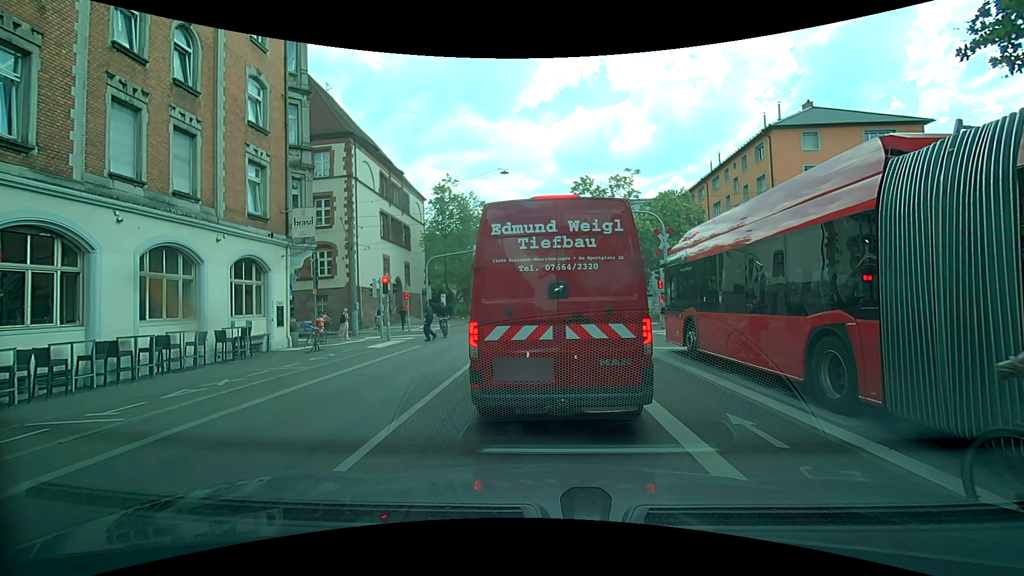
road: secondary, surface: asphalt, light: Day
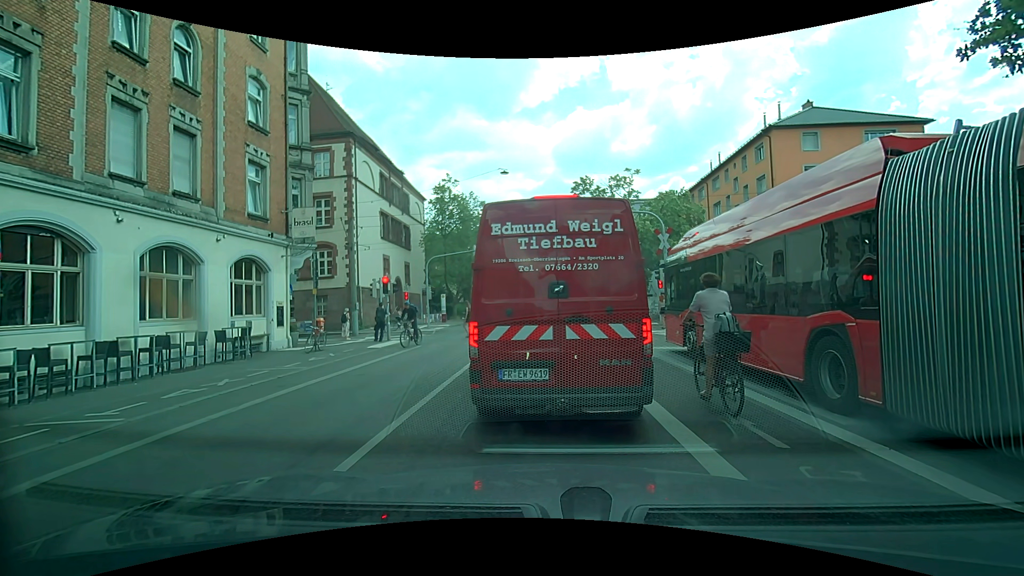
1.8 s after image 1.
(0.0, 0.0) m; 0°
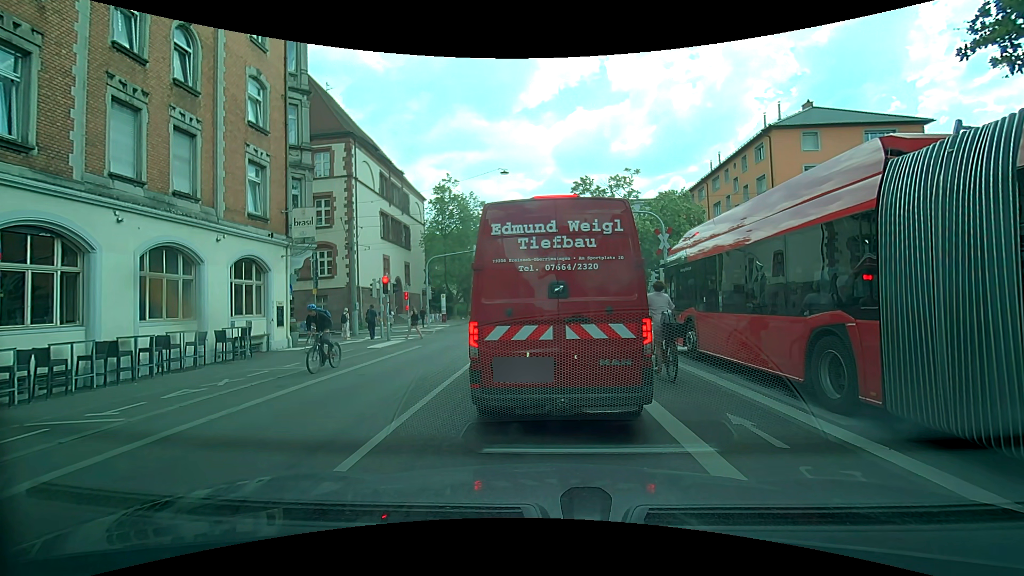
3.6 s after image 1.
(0.0, 0.0) m; 0°
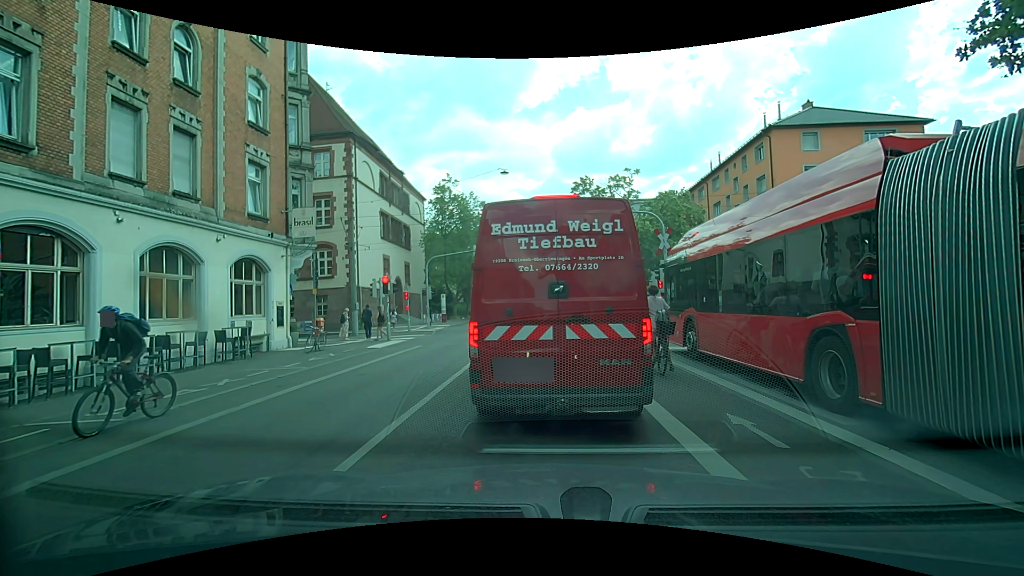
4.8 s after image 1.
(0.0, 0.0) m; 0°
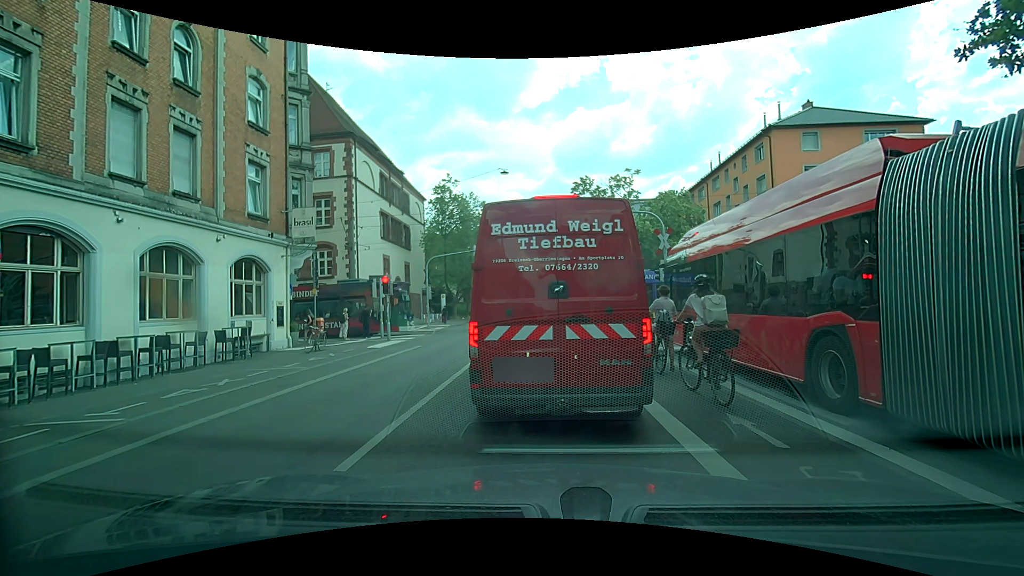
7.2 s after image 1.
(0.0, 0.0) m; 0°
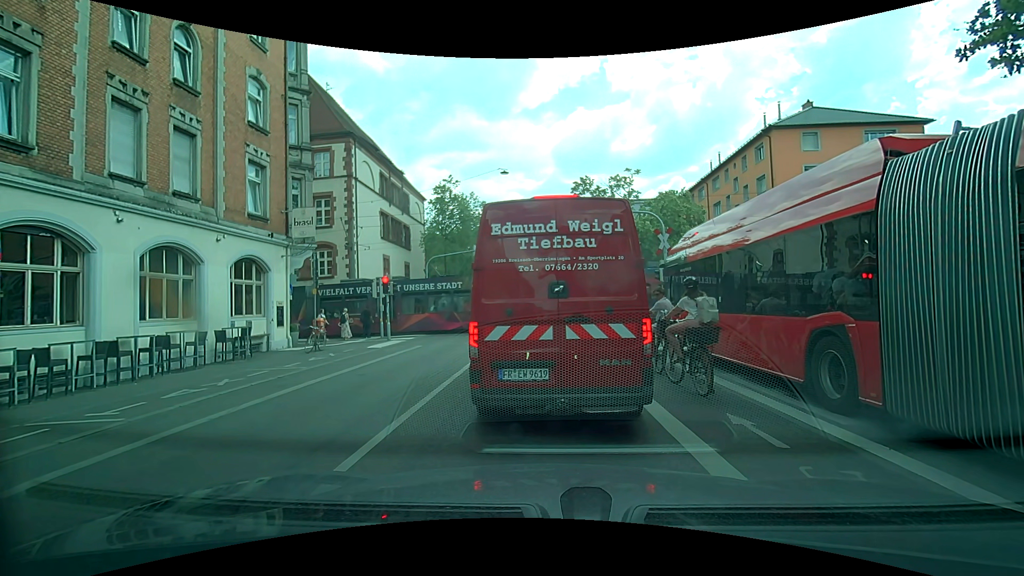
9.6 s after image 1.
(0.0, 0.0) m; 0°
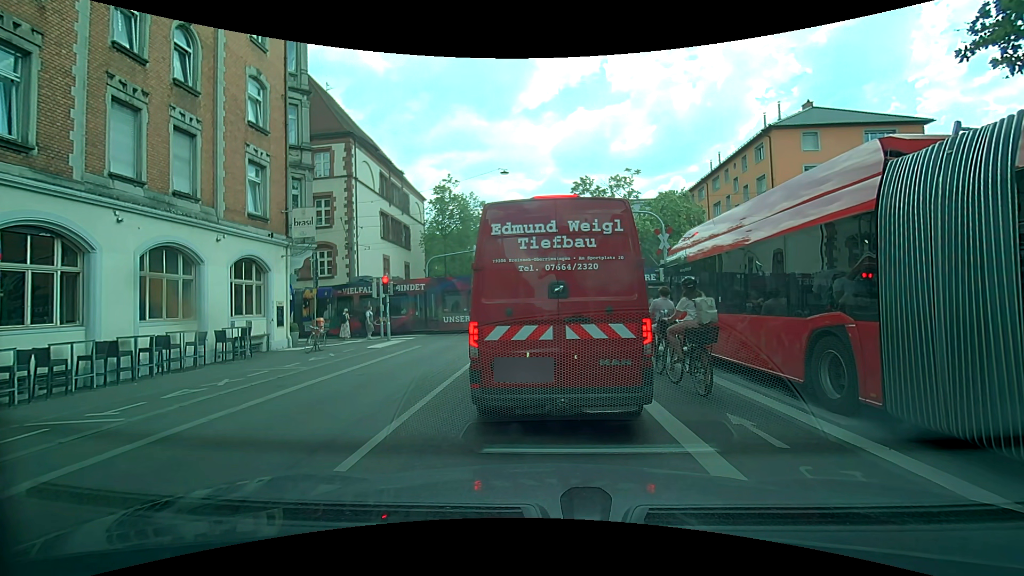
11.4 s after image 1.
(0.0, 0.0) m; 0°
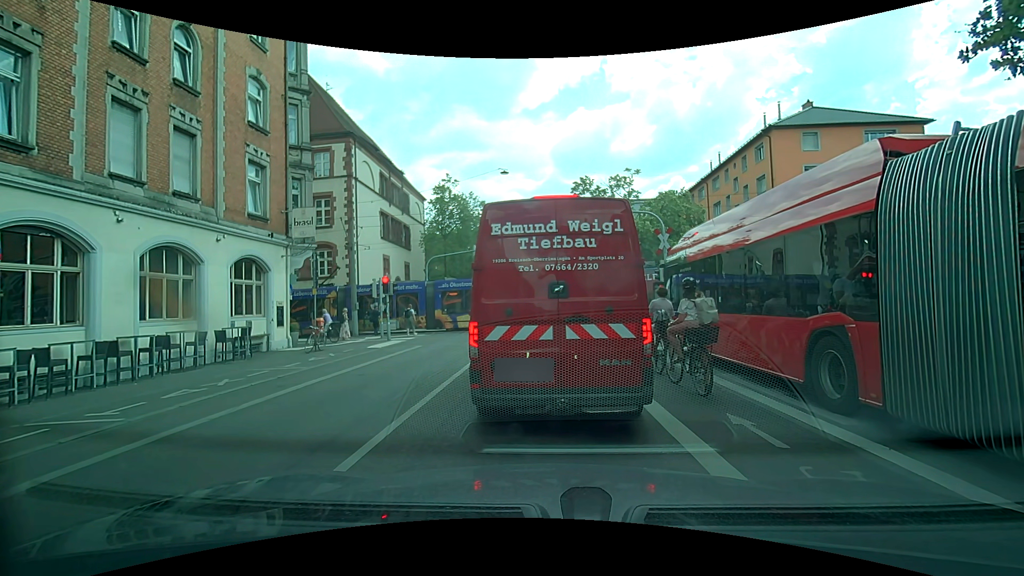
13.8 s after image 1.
(0.0, 0.0) m; 0°
(+1, +10) (+1, +20) (+2, +30) (+3, +40) (+4, +50) (+5, +60) (+5, +70) (+6, +80) (+6, +90) (+7, +100) m
